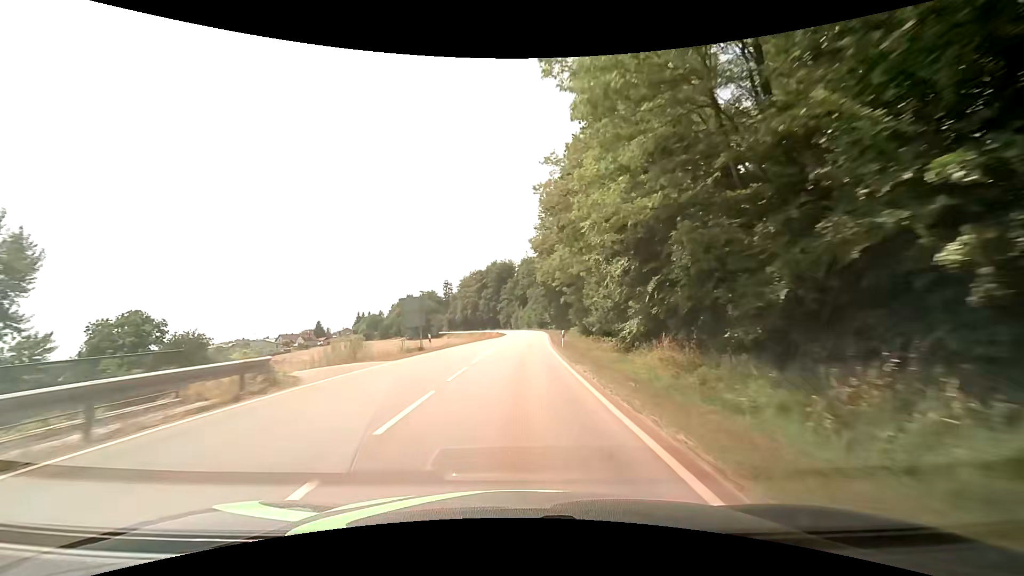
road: secondary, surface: asphalt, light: Day
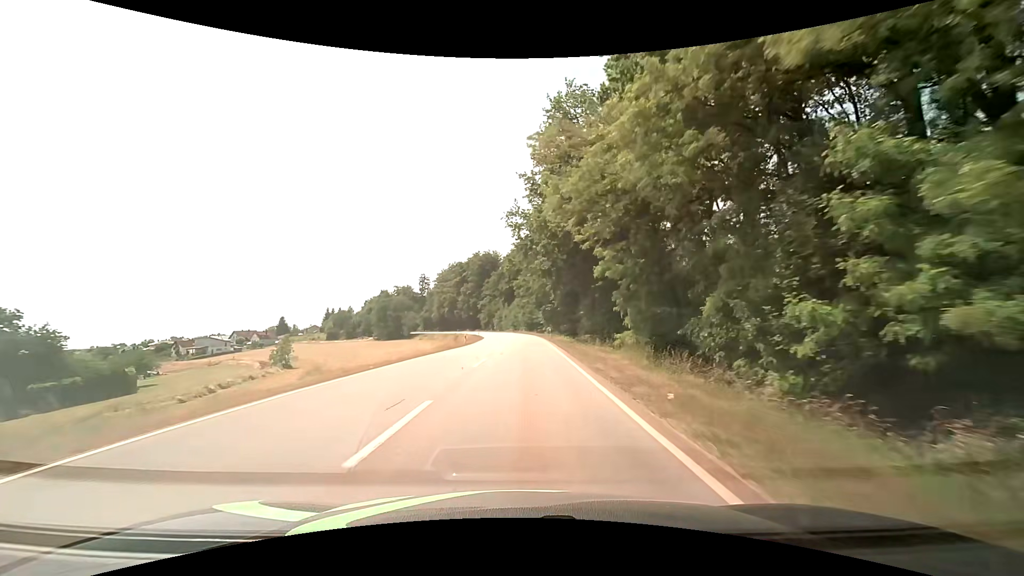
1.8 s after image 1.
(+0.5, +31.4) m; +2°
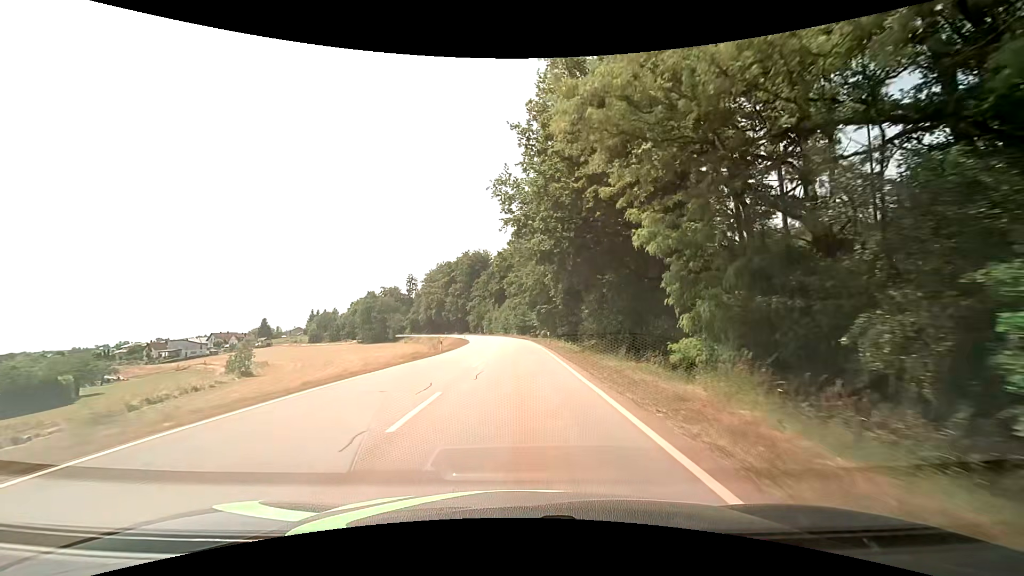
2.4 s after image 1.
(+0.1, +10.1) m; +1°
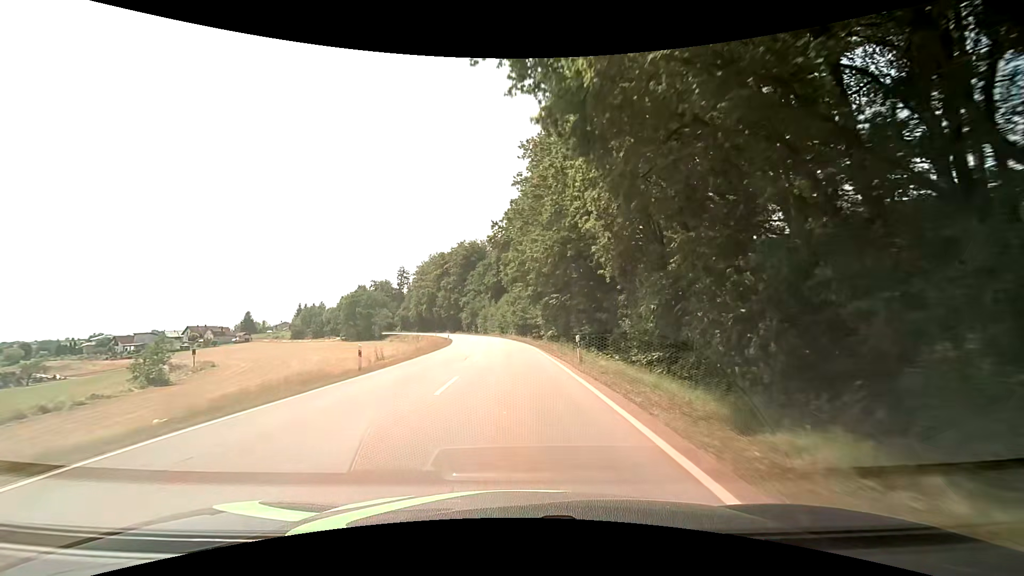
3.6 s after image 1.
(+0.2, +19.8) m; 0°
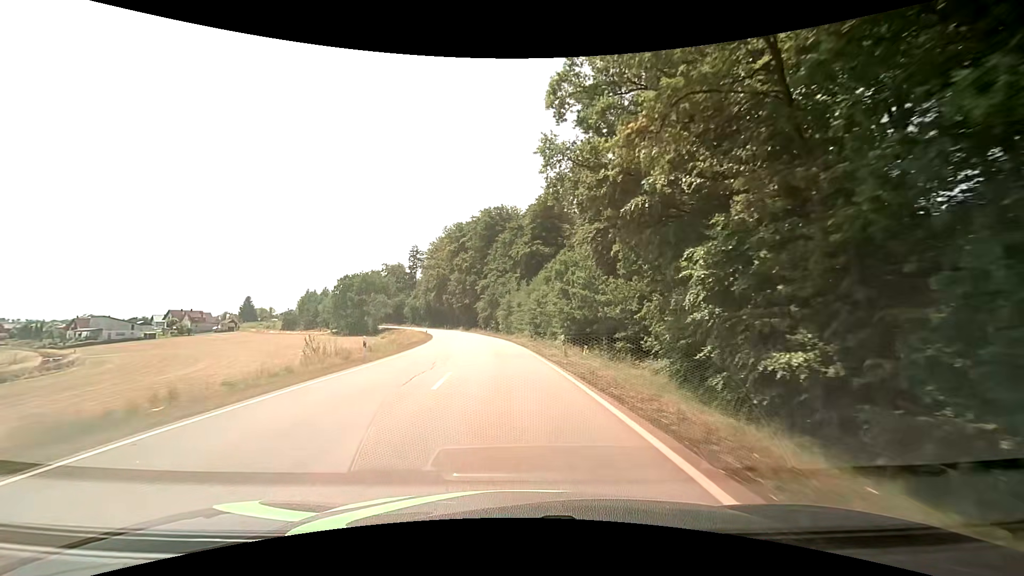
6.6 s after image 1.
(-1.2, +47.5) m; -4°
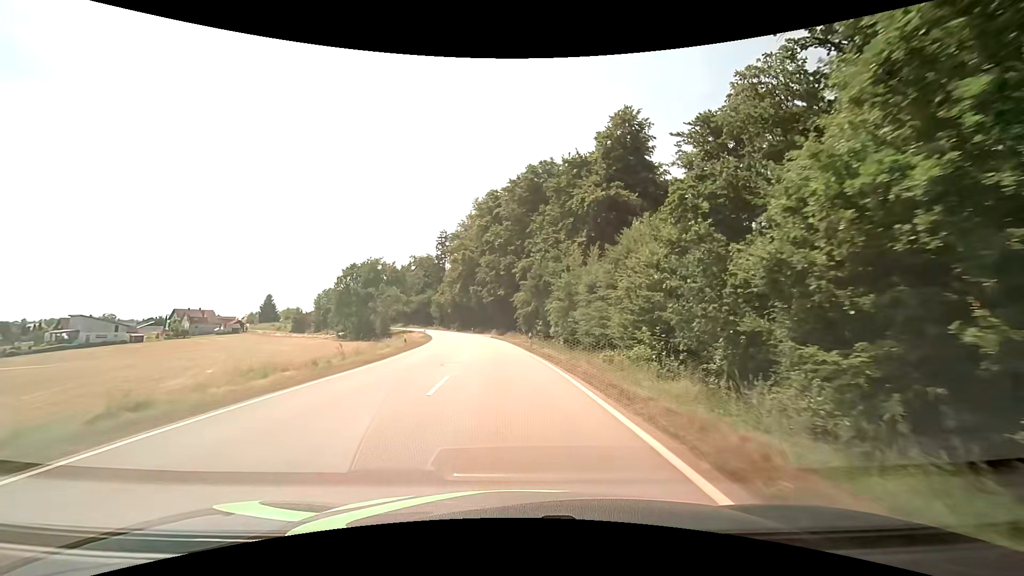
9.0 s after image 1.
(-1.7, +36.5) m; -5°
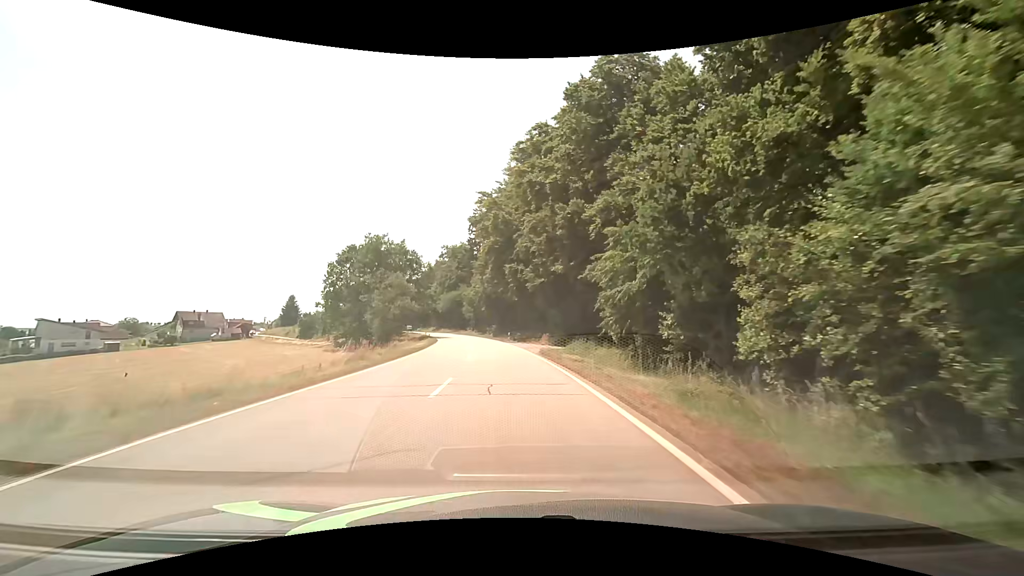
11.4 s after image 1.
(-1.8, +36.2) m; -6°
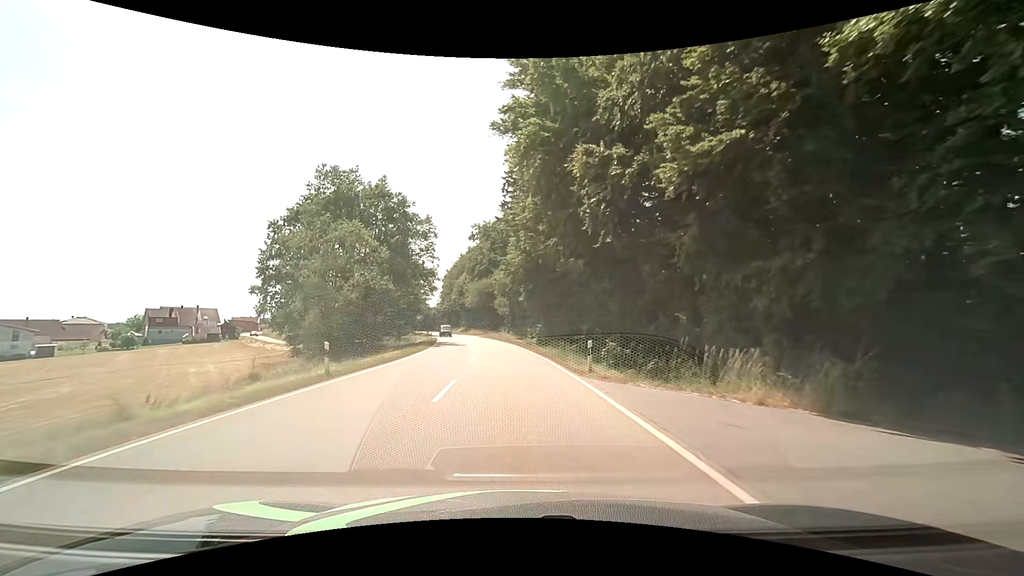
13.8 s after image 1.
(-1.6, +36.6) m; -5°
(0, +10) (0, +20) (-1, +30) (-2, +40) (-3, +50) (-4, +60) (-6, +70) (-7, +80) (-10, +89) (-12, +99) m
